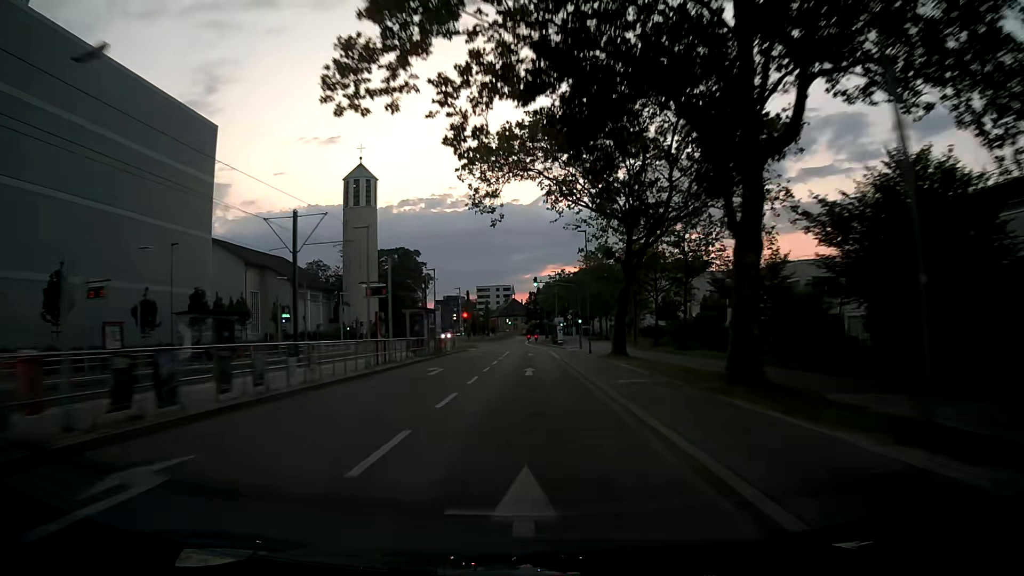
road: secondary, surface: asphalt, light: Dusk
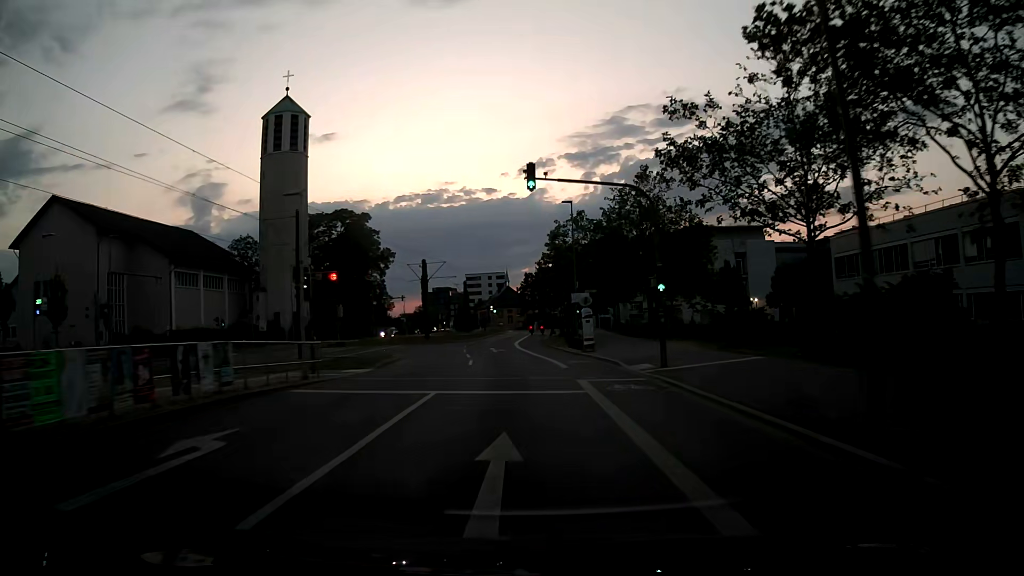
(-0.4, +38.3) m; -1°
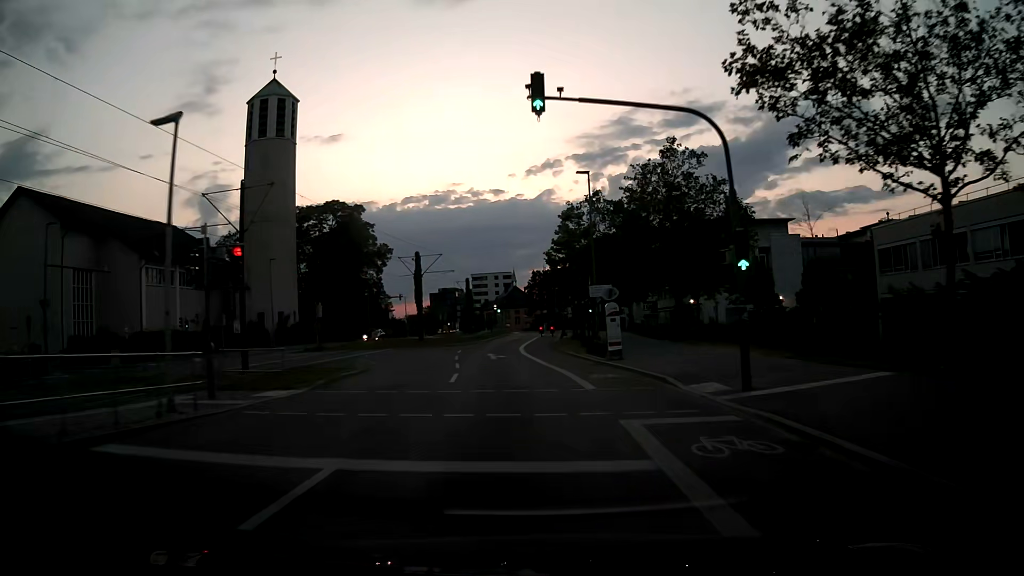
(+0.1, +7.6) m; 0°
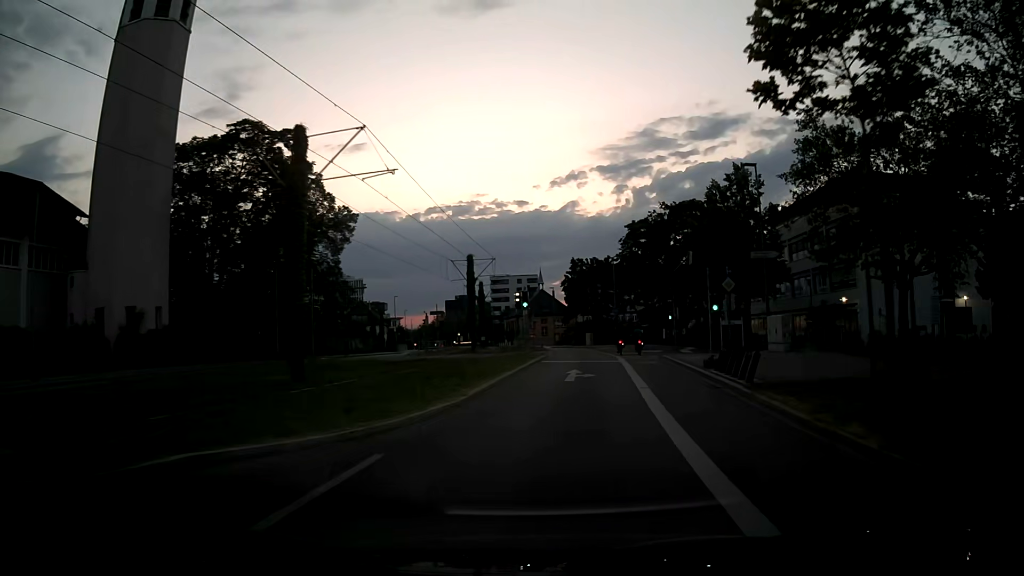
(-2.0, +37.2) m; -2°
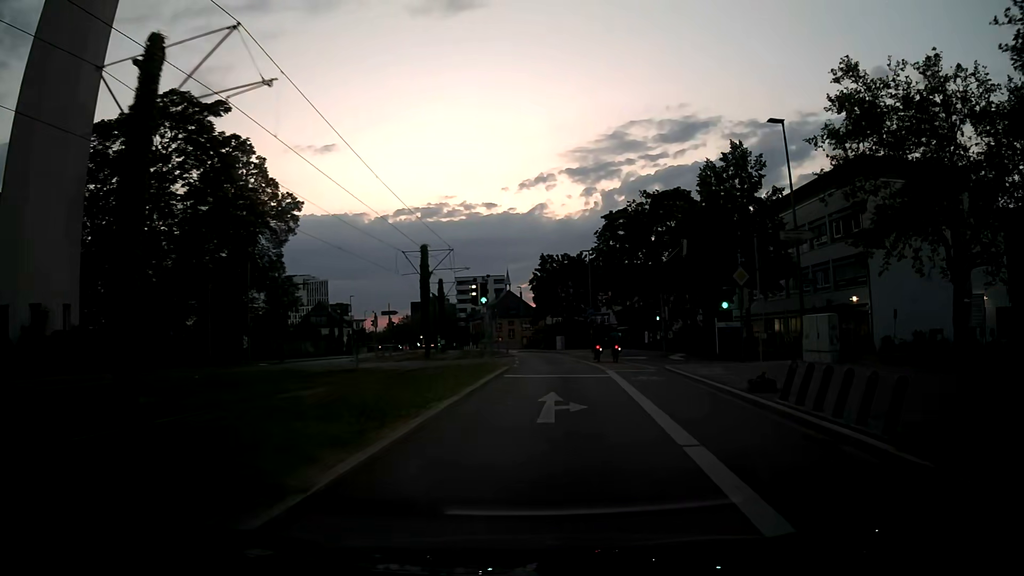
(+0.1, +7.3) m; +3°
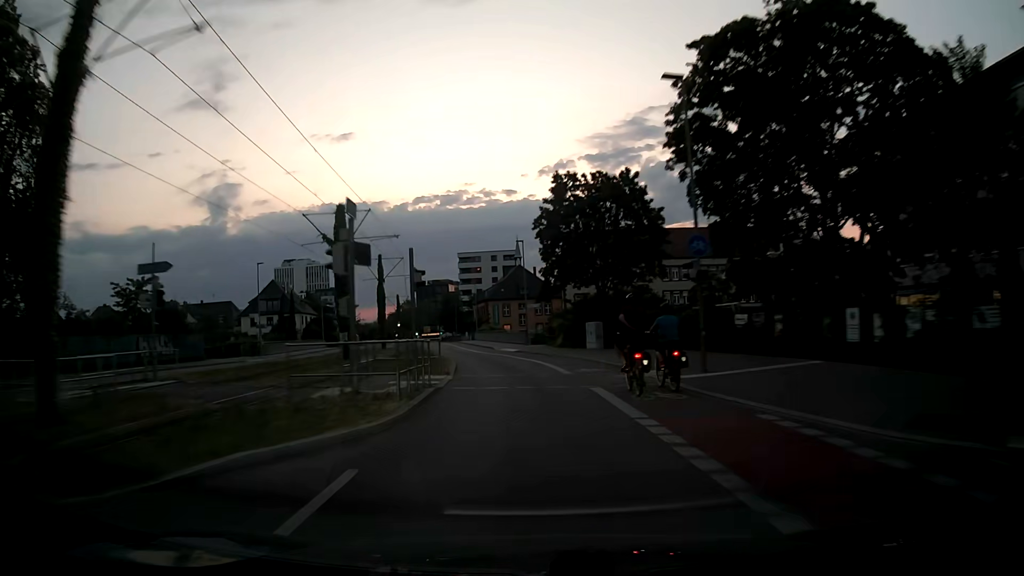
(+1.0, +36.0) m; -1°
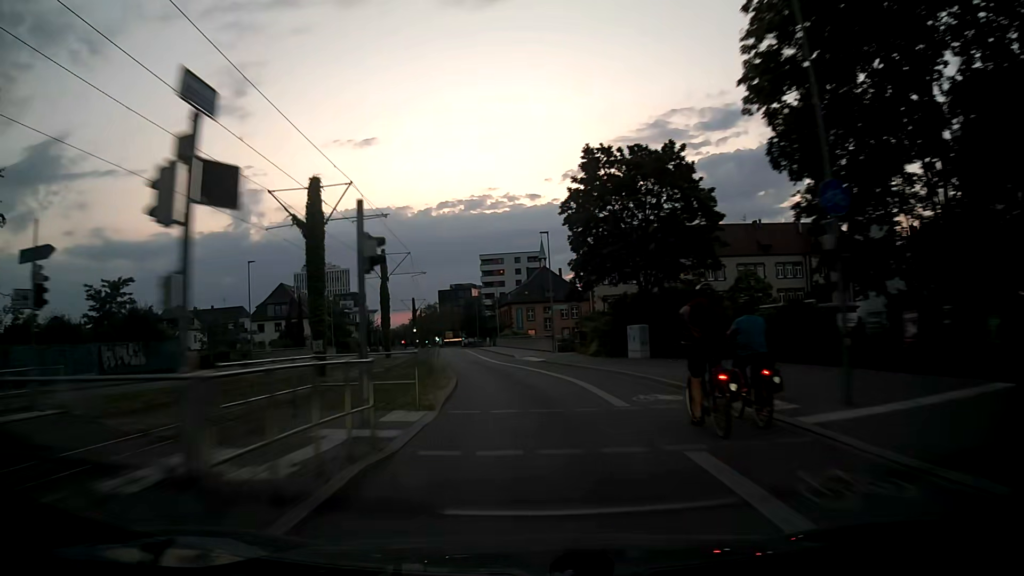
(-0.1, +7.2) m; -2°
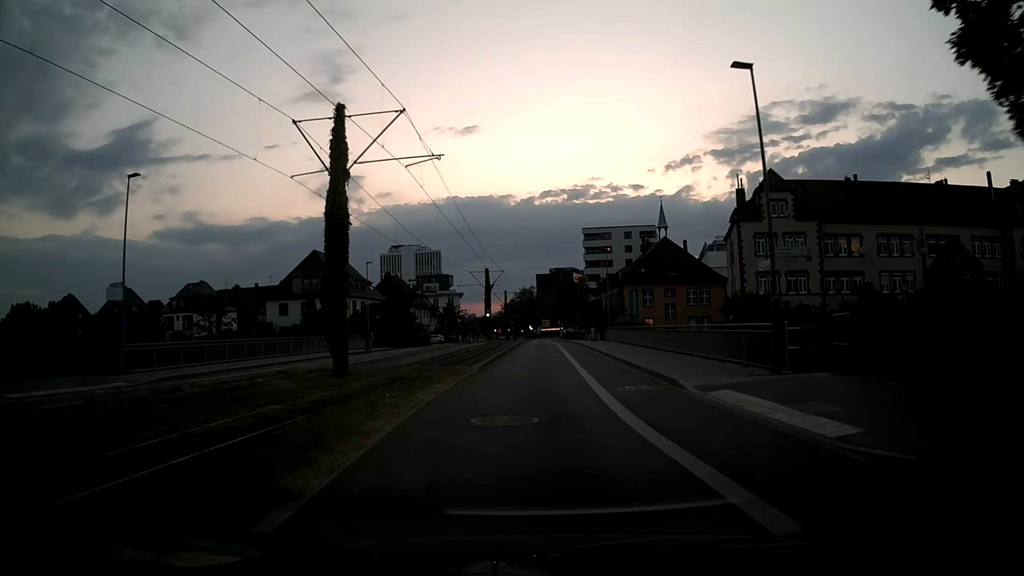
(-1.9, +28.9) m; -9°
(0, +10) (0, +20) (0, +30) (+1, +40) (+1, +50) (+1, +60) (+1, +70) (+1, +80) (+1, +90) (+2, +100) m
